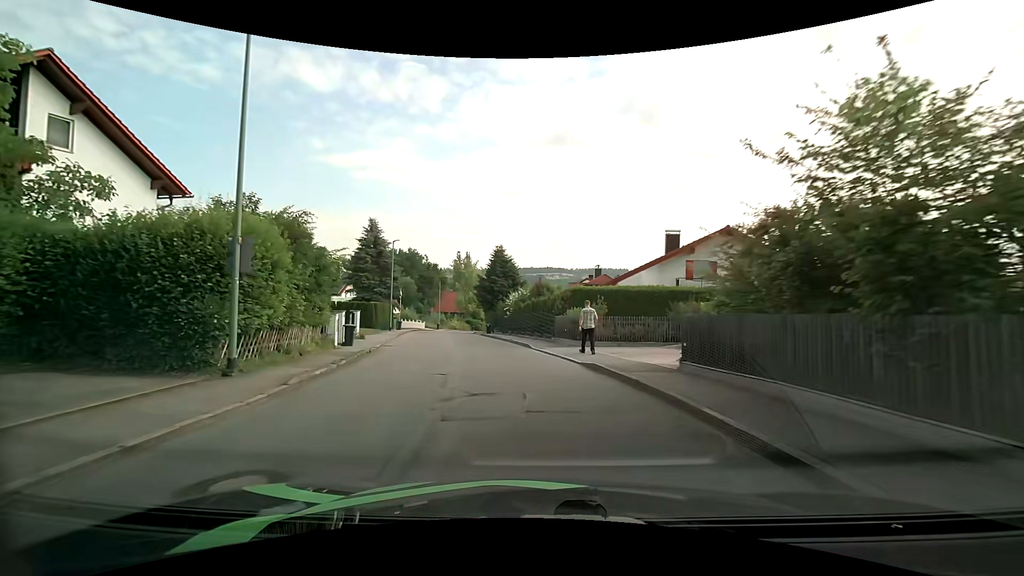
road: unclassified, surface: asphalt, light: Day
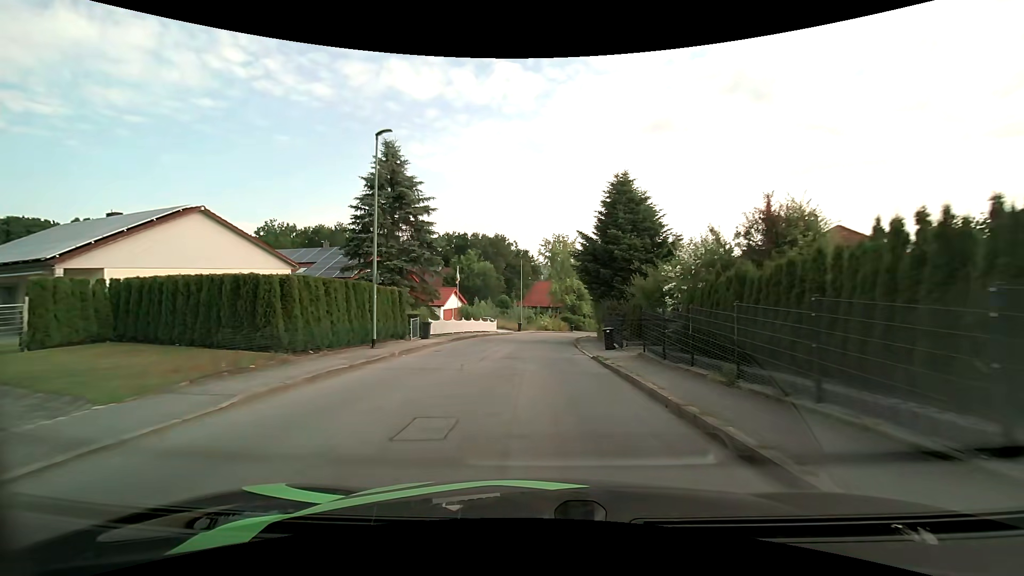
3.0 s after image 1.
(-3.6, +27.1) m; -12°
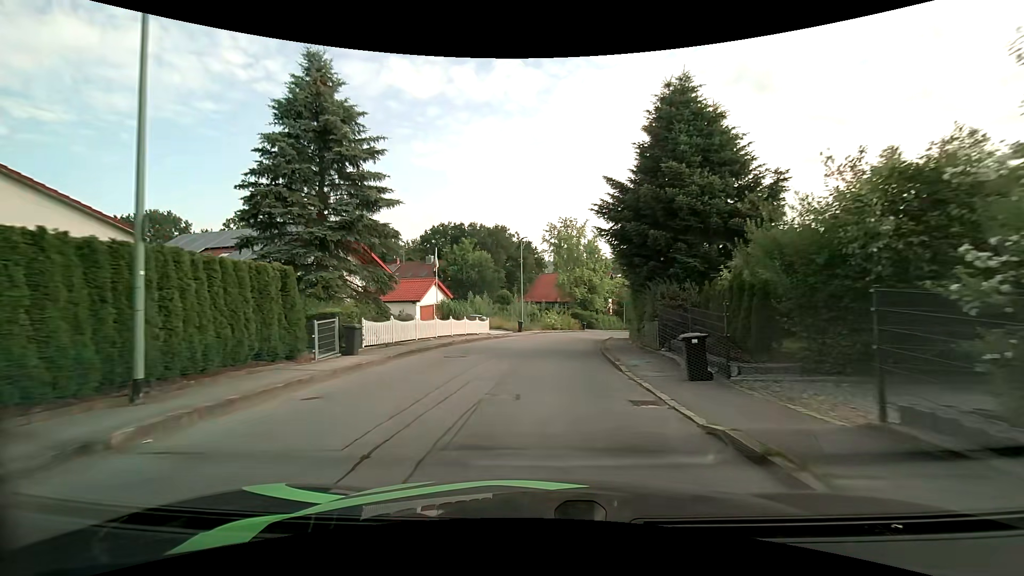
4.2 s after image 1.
(0.0, +11.2) m; -1°
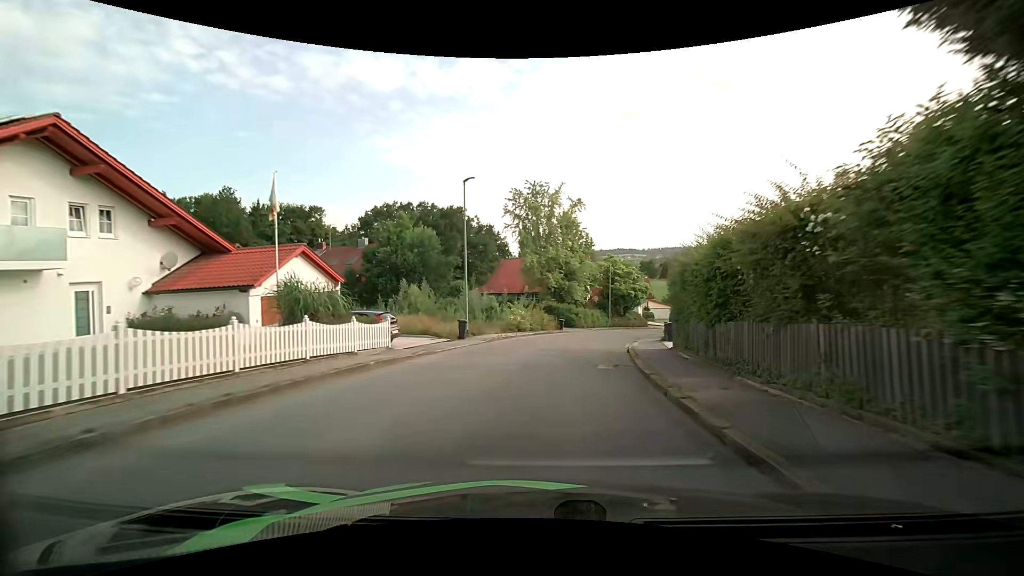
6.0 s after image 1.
(+0.4, +17.7) m; +4°
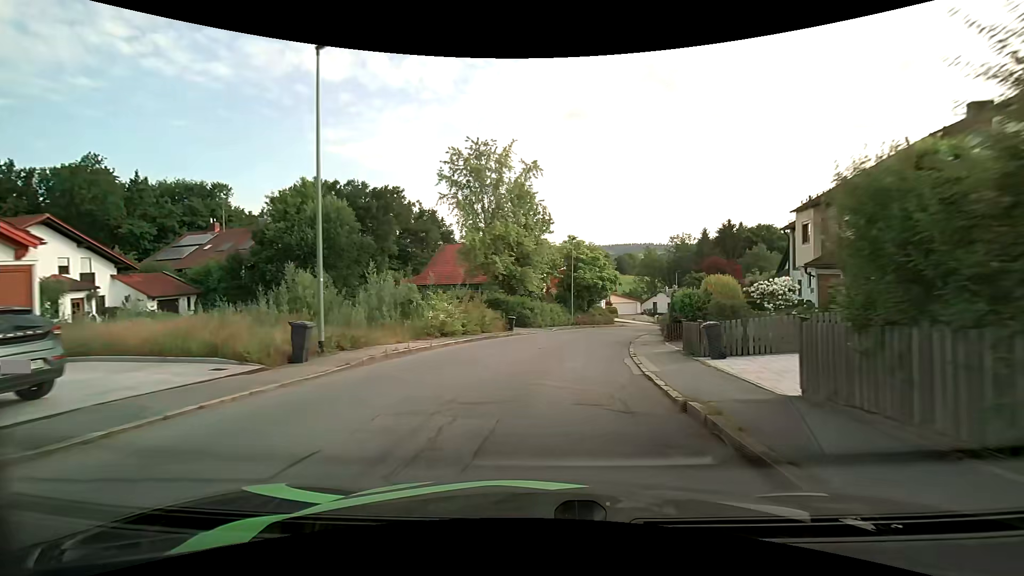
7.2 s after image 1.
(+0.6, +12.2) m; +6°
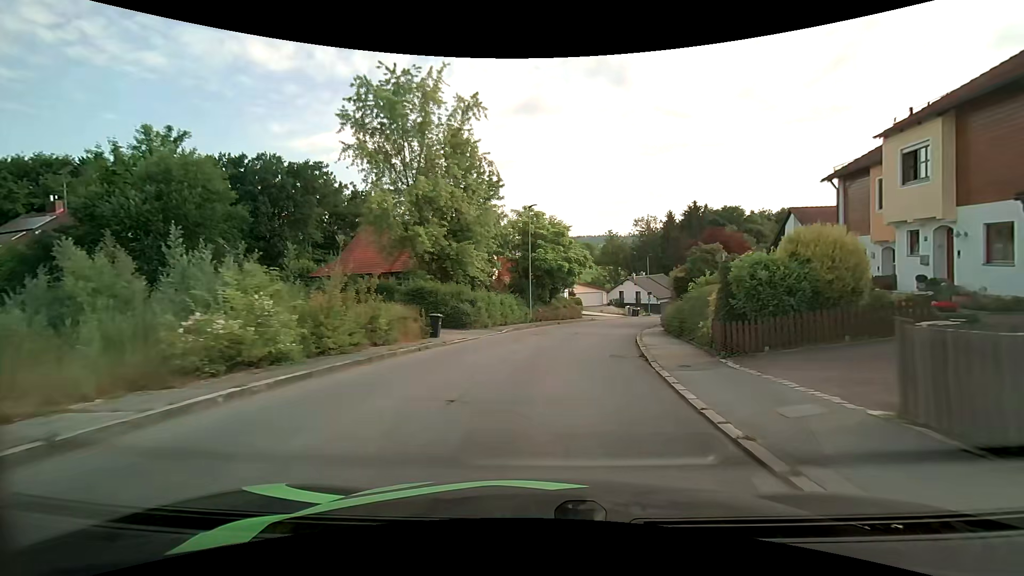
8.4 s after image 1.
(+0.5, +11.7) m; +4°
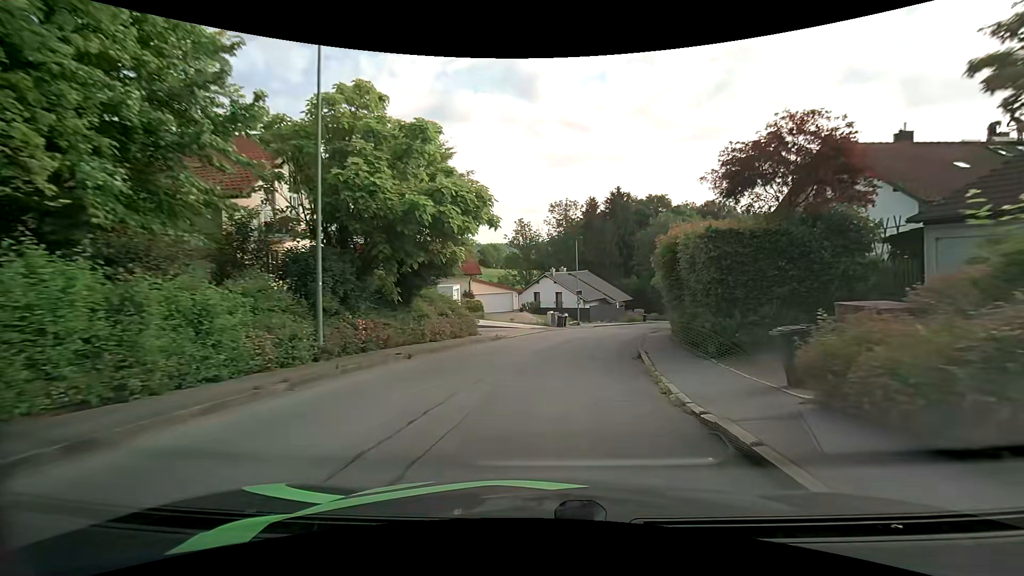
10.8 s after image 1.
(+2.3, +22.2) m; +11°
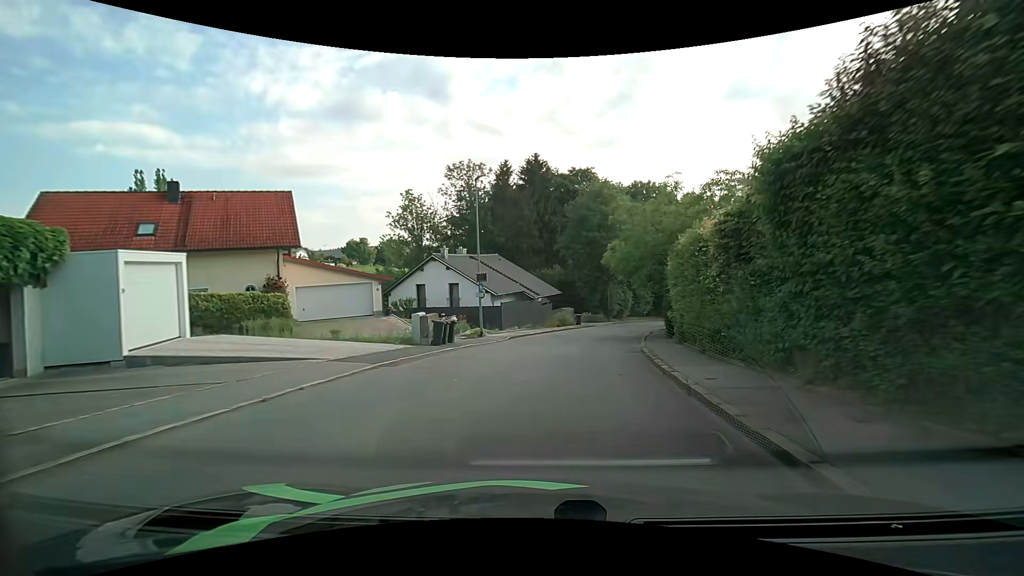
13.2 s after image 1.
(+1.9, +21.3) m; +10°
(0, +10) (+2, +20) (+4, +30) (+6, +39) (+10, +49) (+14, +58) (+19, +67) (+24, +75) (+29, +84) (+34, +92) m
